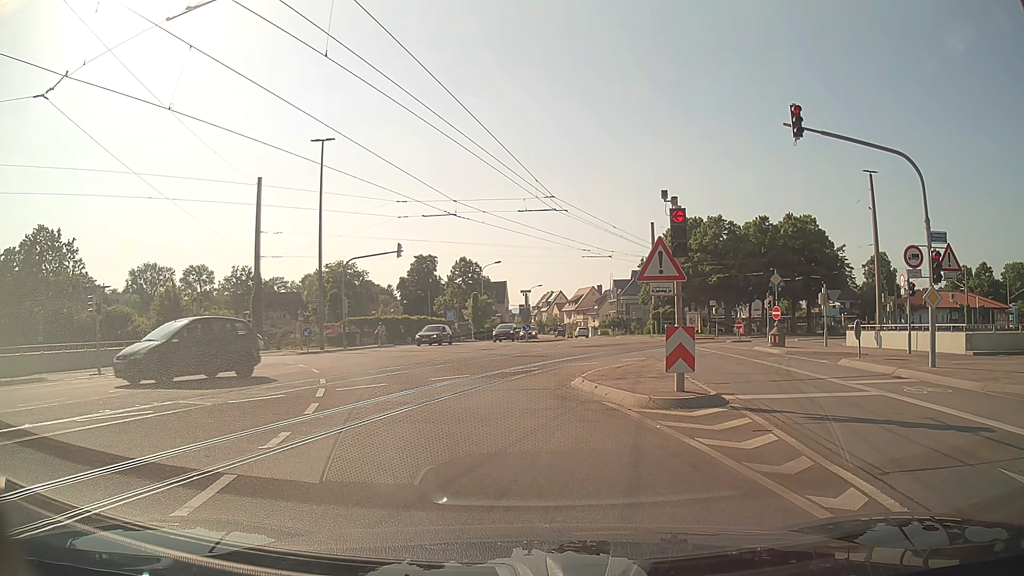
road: tertiary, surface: asphalt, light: Day
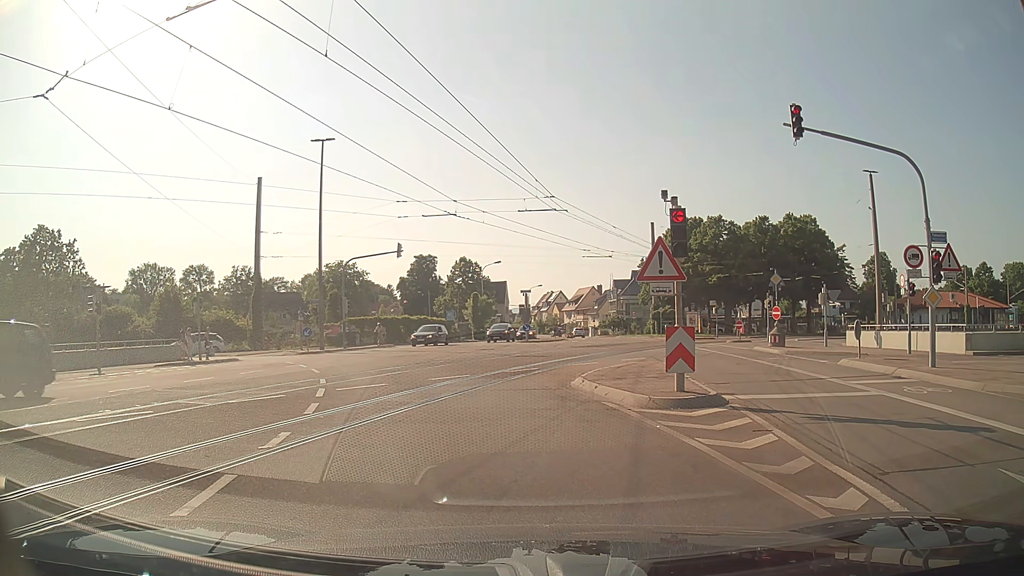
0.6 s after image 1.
(0.0, 0.0) m; 0°
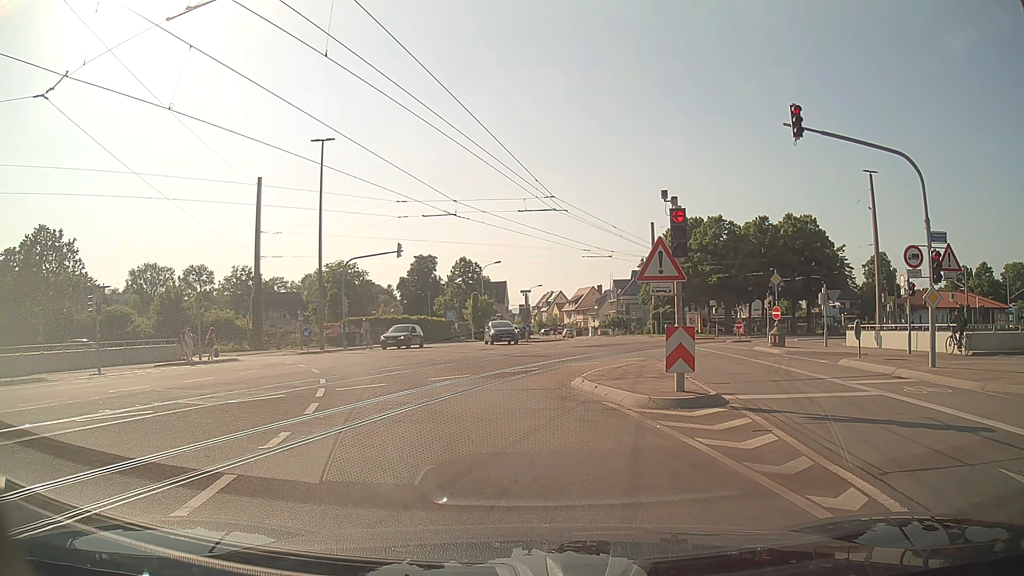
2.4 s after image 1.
(0.0, 0.0) m; 0°
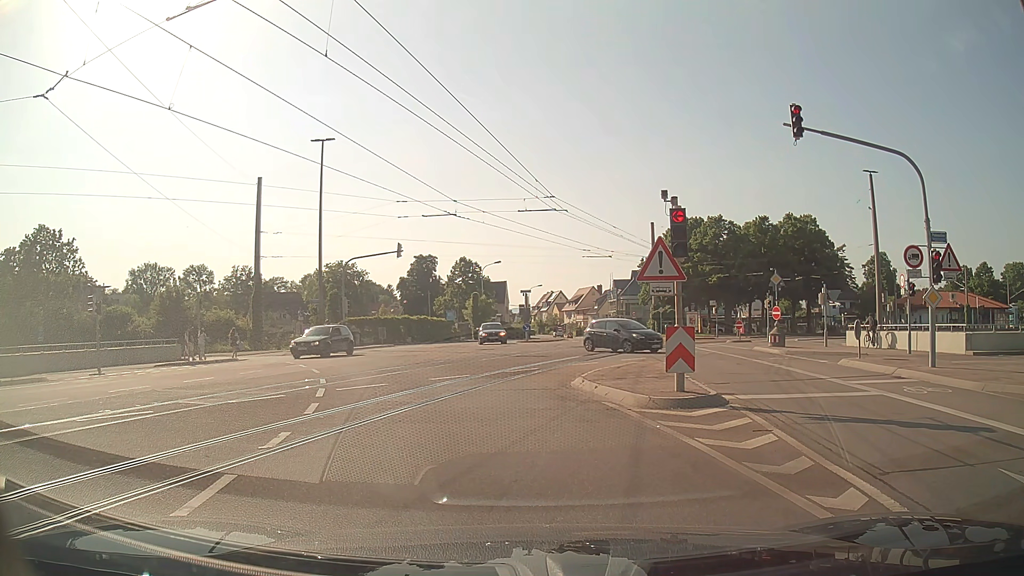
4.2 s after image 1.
(0.0, 0.0) m; 0°
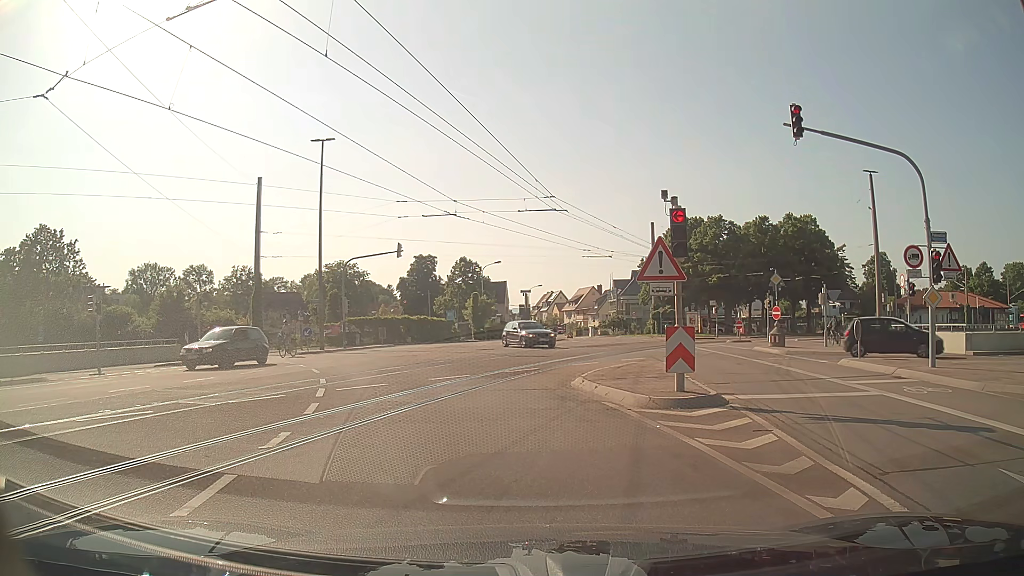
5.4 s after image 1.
(0.0, 0.0) m; 0°
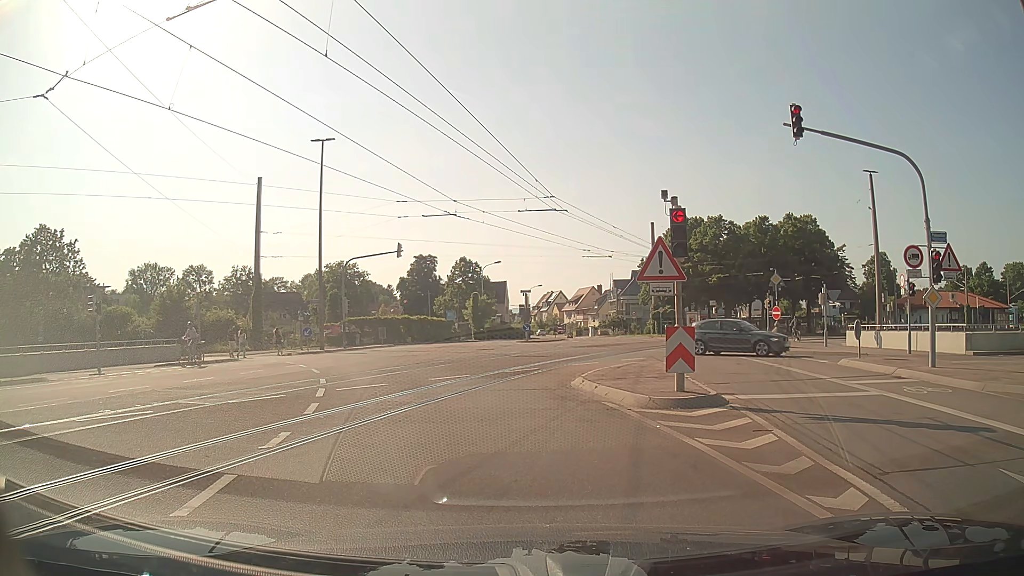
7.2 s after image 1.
(0.0, 0.0) m; 0°
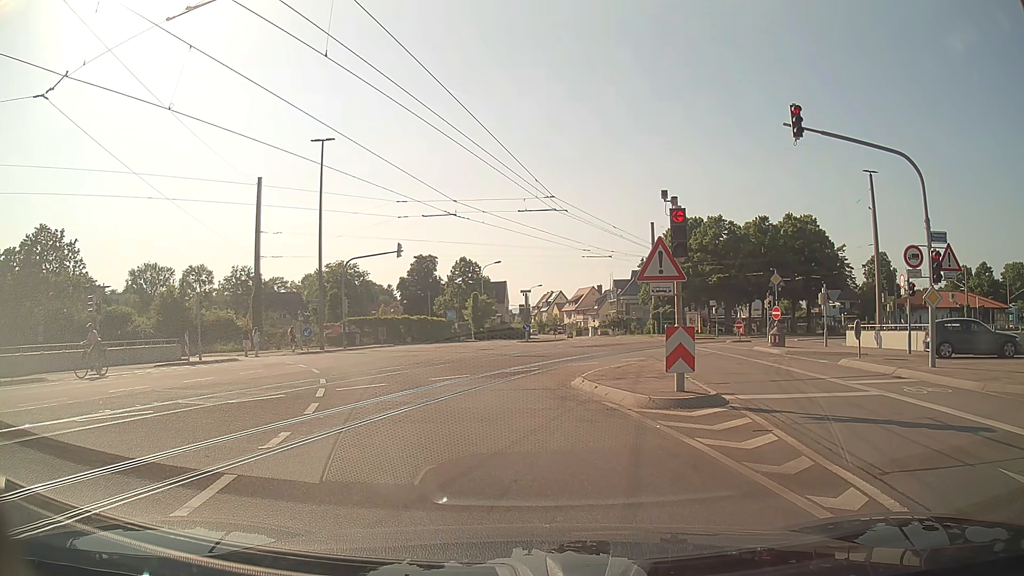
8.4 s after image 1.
(0.0, 0.0) m; 0°
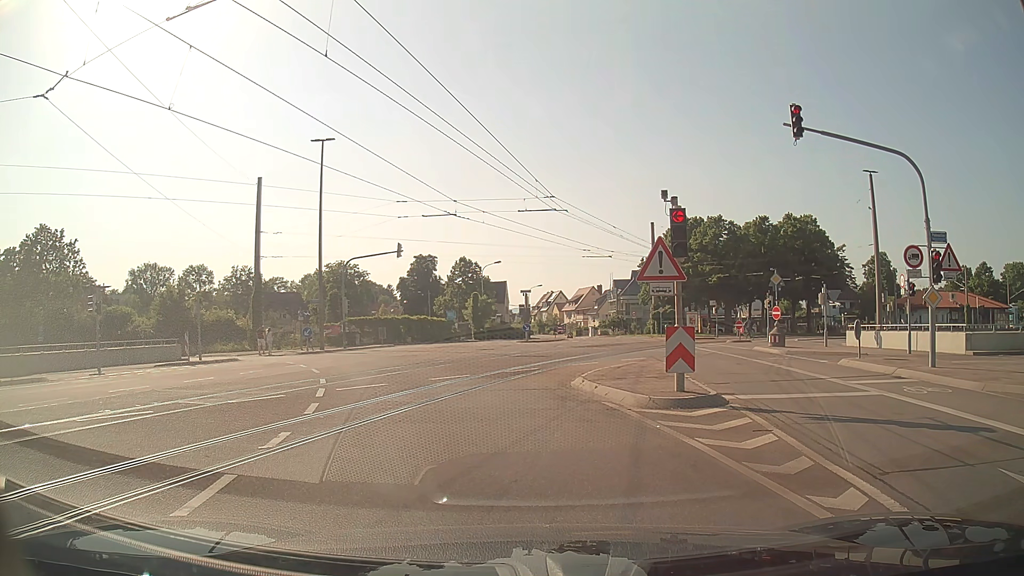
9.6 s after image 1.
(0.0, 0.0) m; 0°
(-1, +10) (-4, +19) (-10, +28) (-17, +35) (-26, +38) (-36, +39) (-46, +37) (-56, +35) (-66, +34) (-76, +32) m
